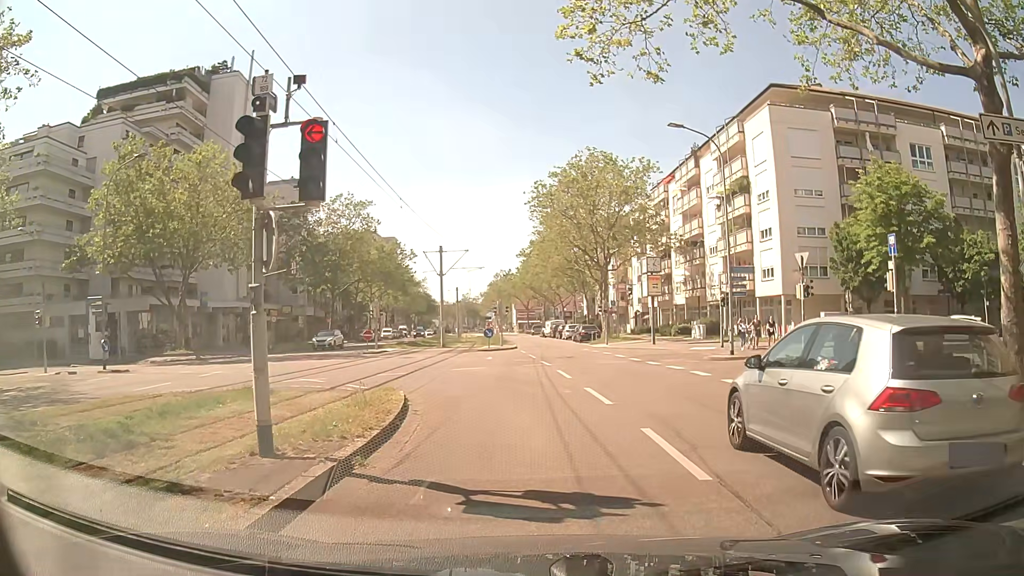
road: tertiary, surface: asphalt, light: Day
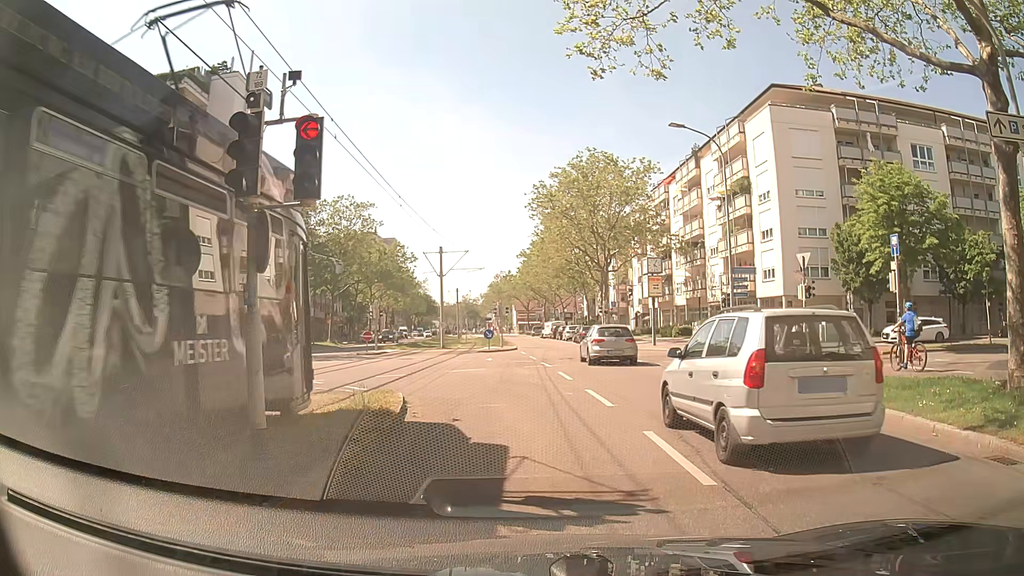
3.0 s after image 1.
(0.0, +0.2) m; 0°
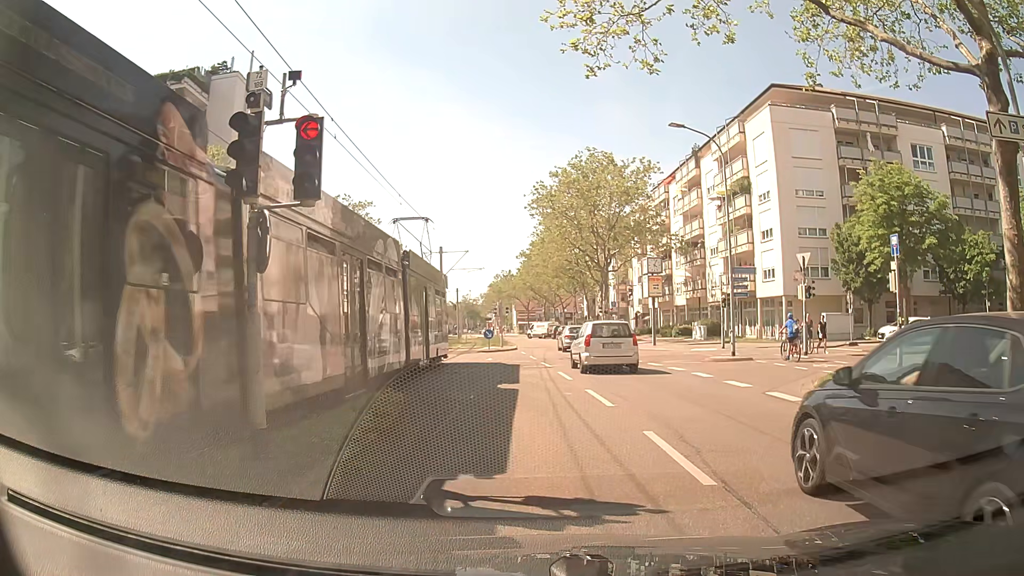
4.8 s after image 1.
(0.0, 0.0) m; 0°
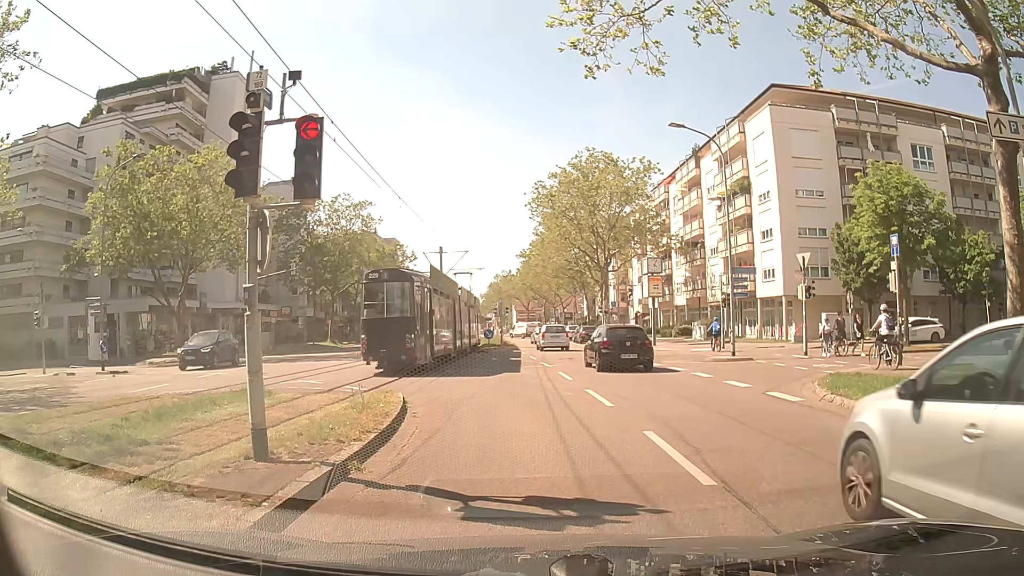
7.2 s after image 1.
(0.0, 0.0) m; 0°
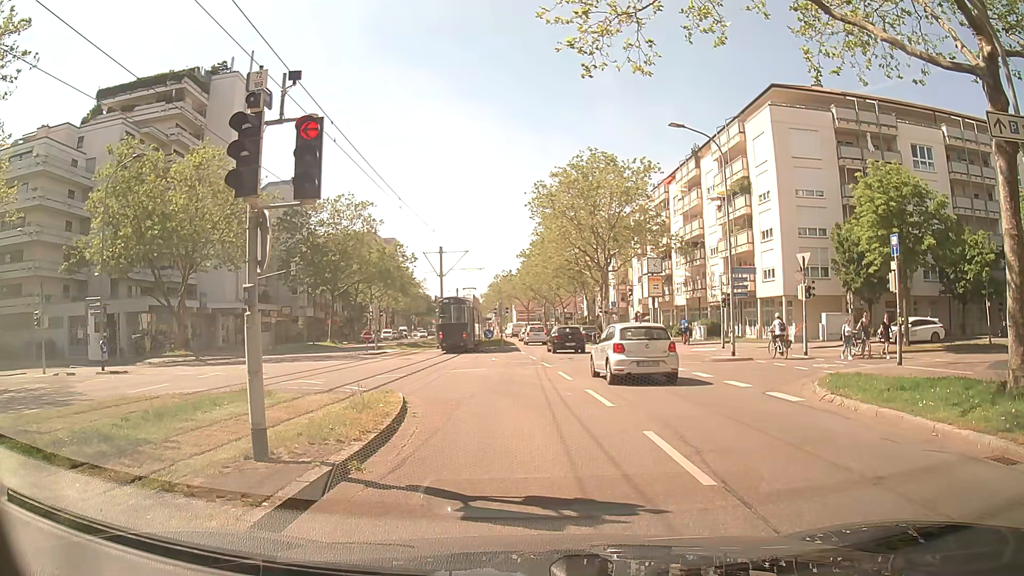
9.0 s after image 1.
(0.0, 0.0) m; 0°
